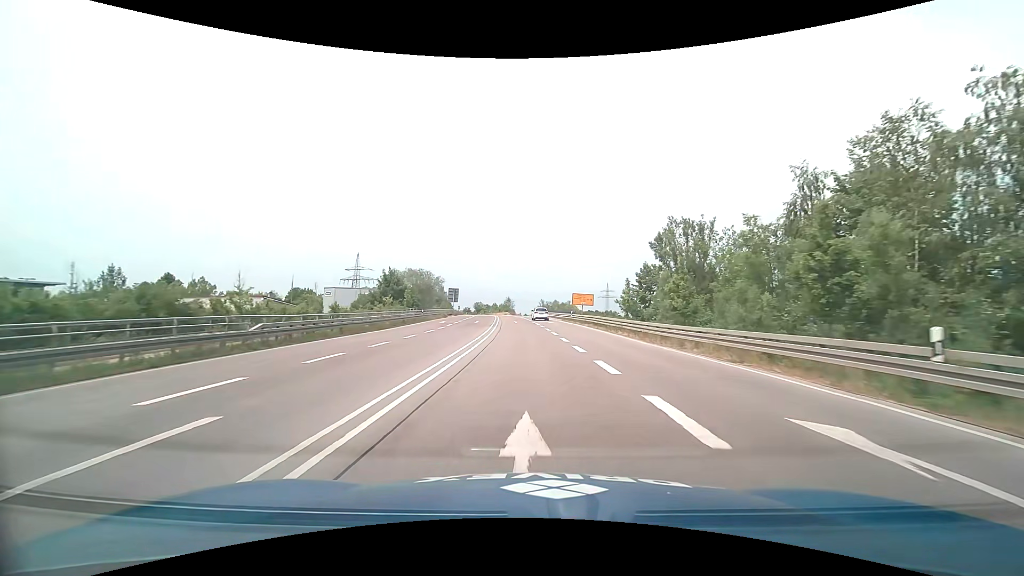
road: trunk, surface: asphalt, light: Day
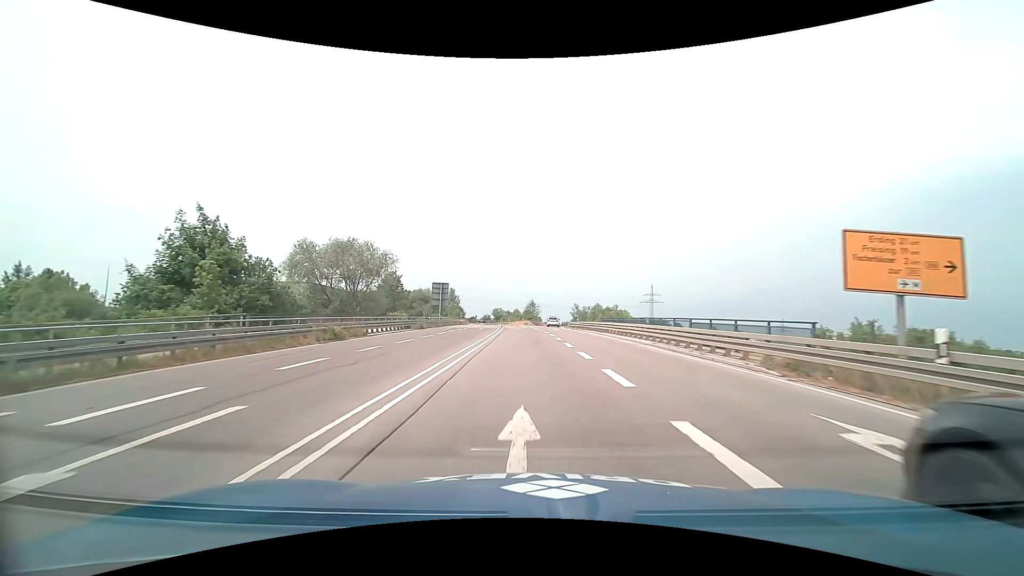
(-1.2, +49.9) m; -3°
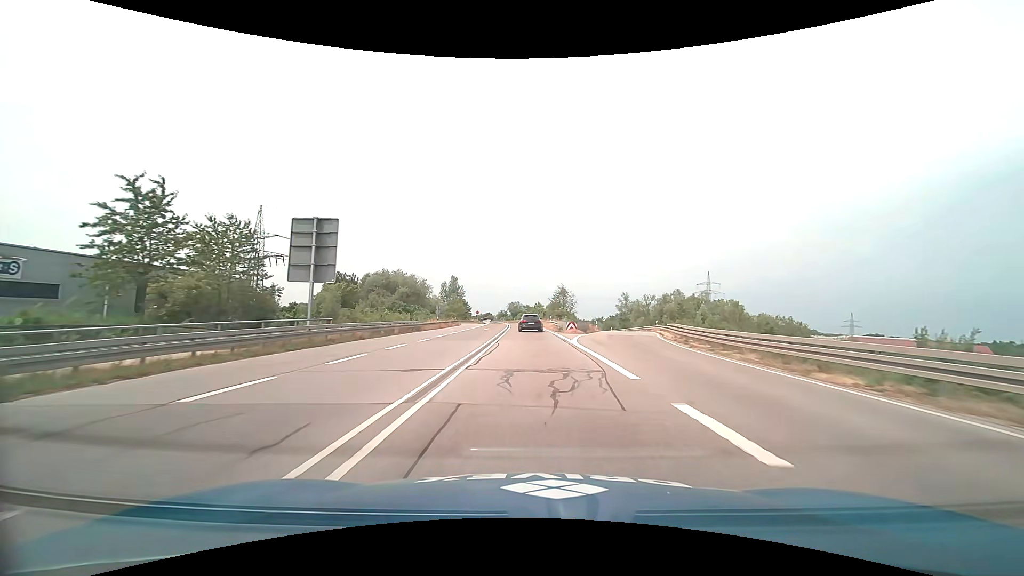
(-1.5, +52.8) m; -3°
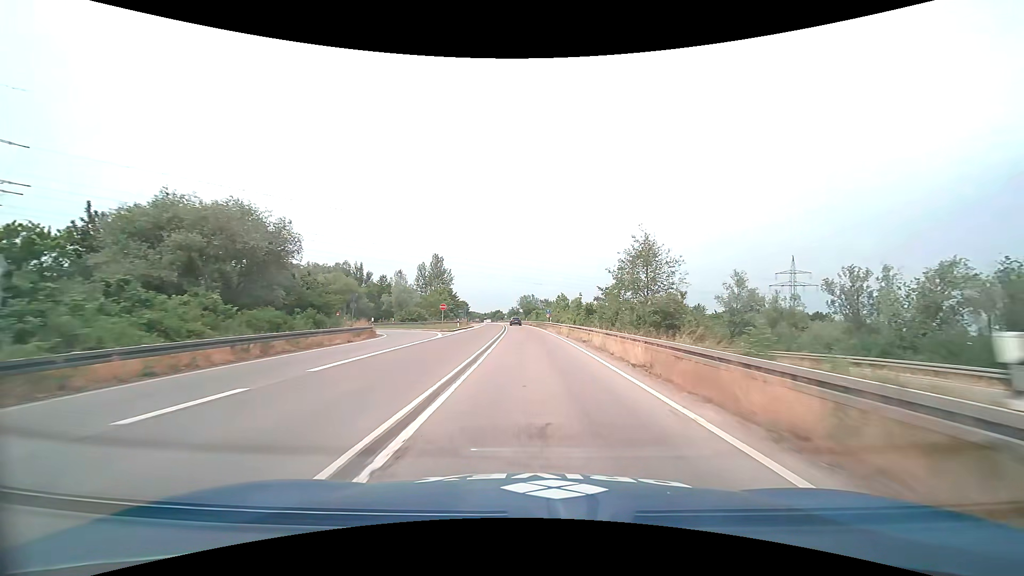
(-1.0, +55.9) m; -2°
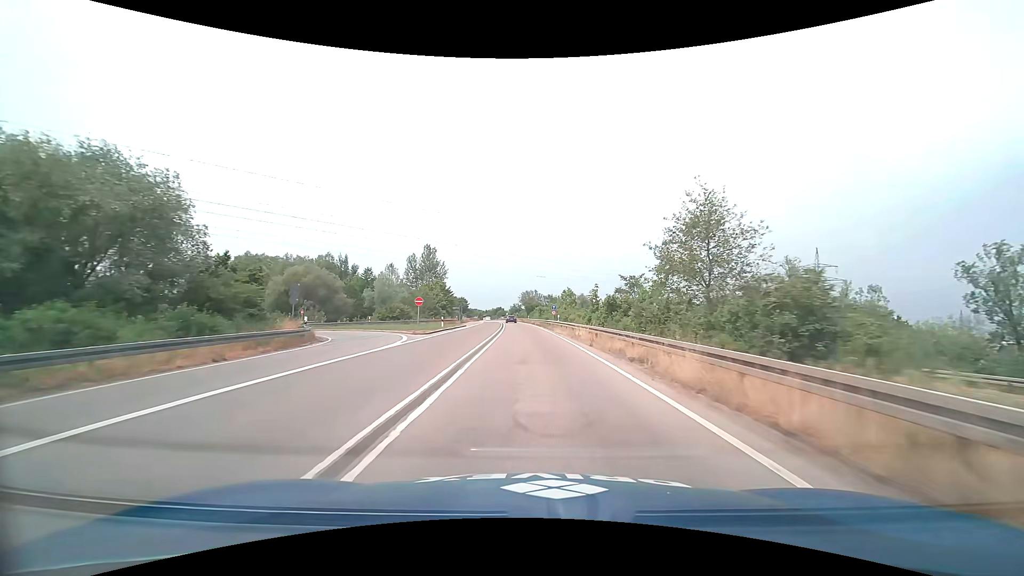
(0.0, +11.6) m; 0°
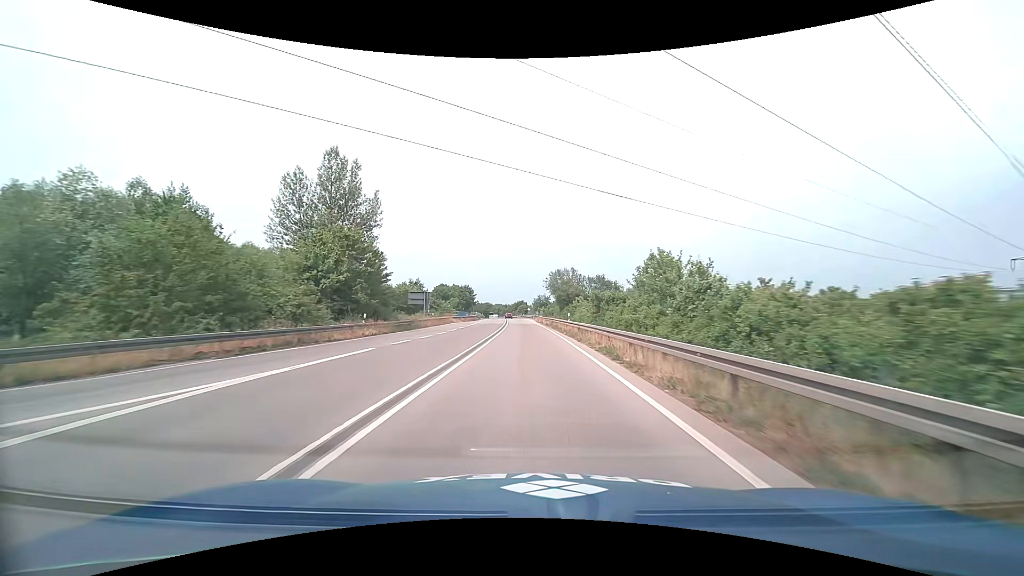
(-1.4, +58.9) m; -3°
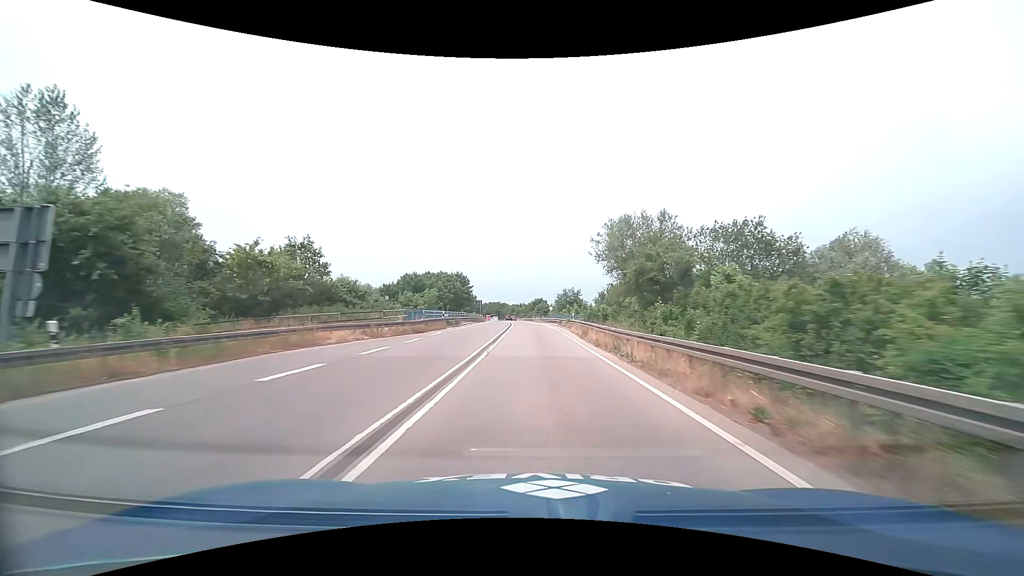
(-1.1, +47.5) m; -2°
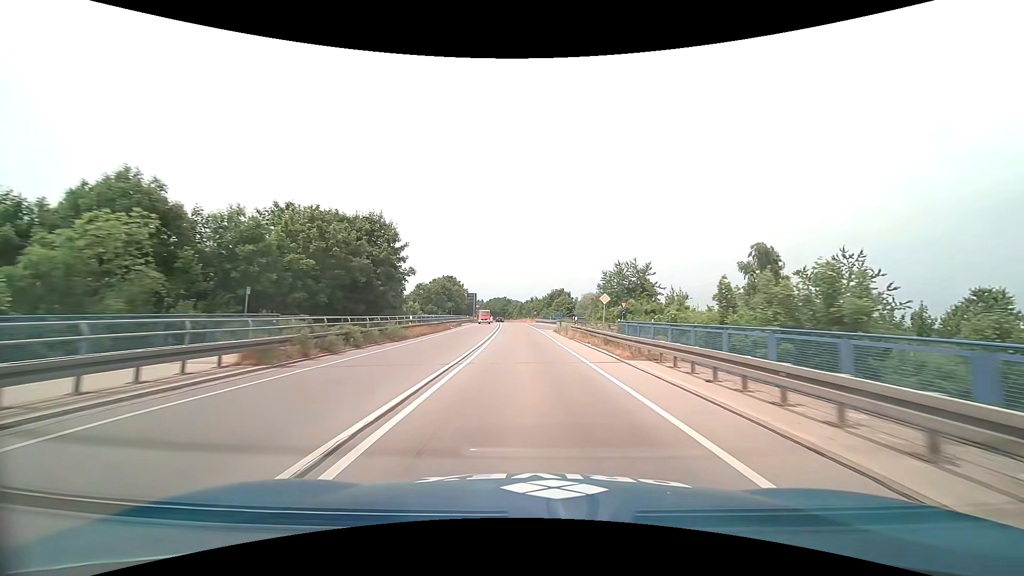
(-0.6, +59.4) m; -1°
(0, +10) (0, +20) (0, +30) (-1, +40) (-1, +50) (-2, +60) (-2, +70) (-3, +80) (-4, +90) (-4, +100) m
